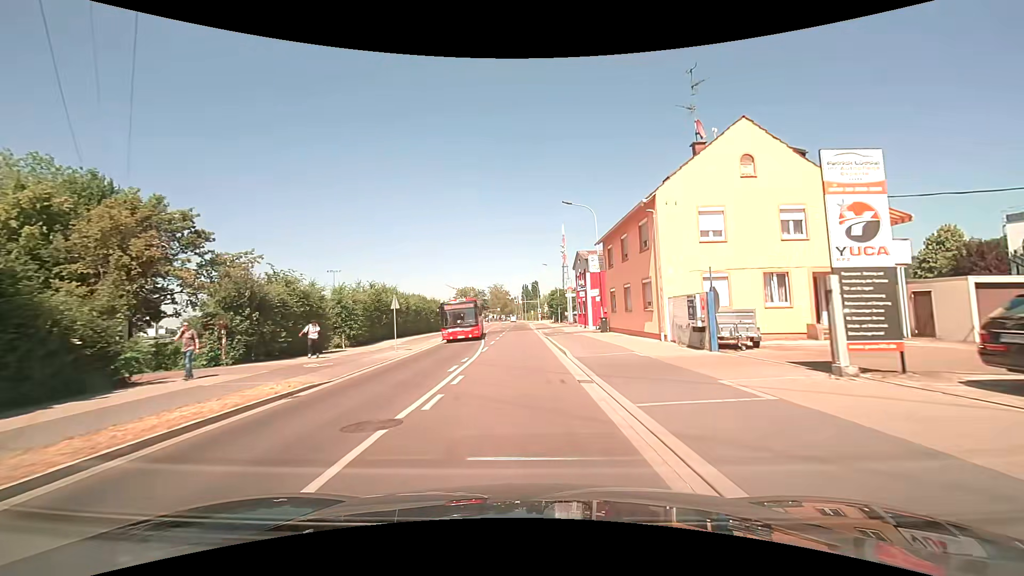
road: unclassified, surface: asphalt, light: Day
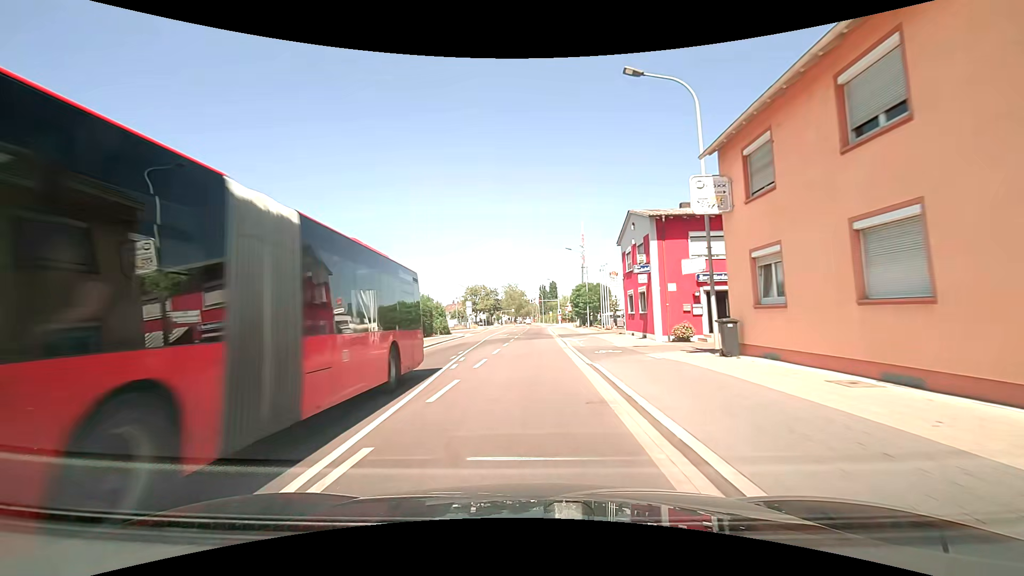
(-0.1, +19.1) m; -2°
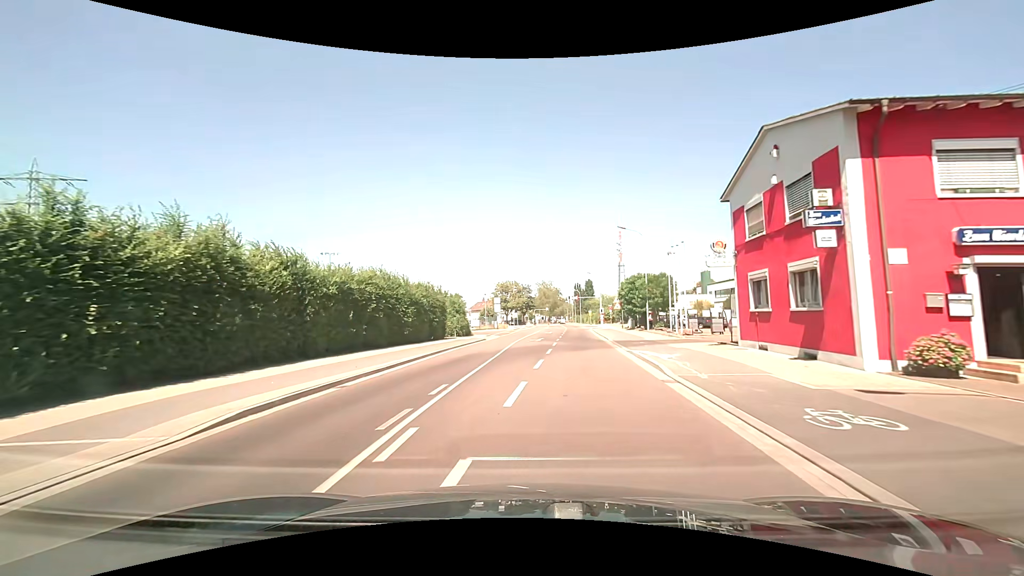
(-0.4, +12.7) m; -4°
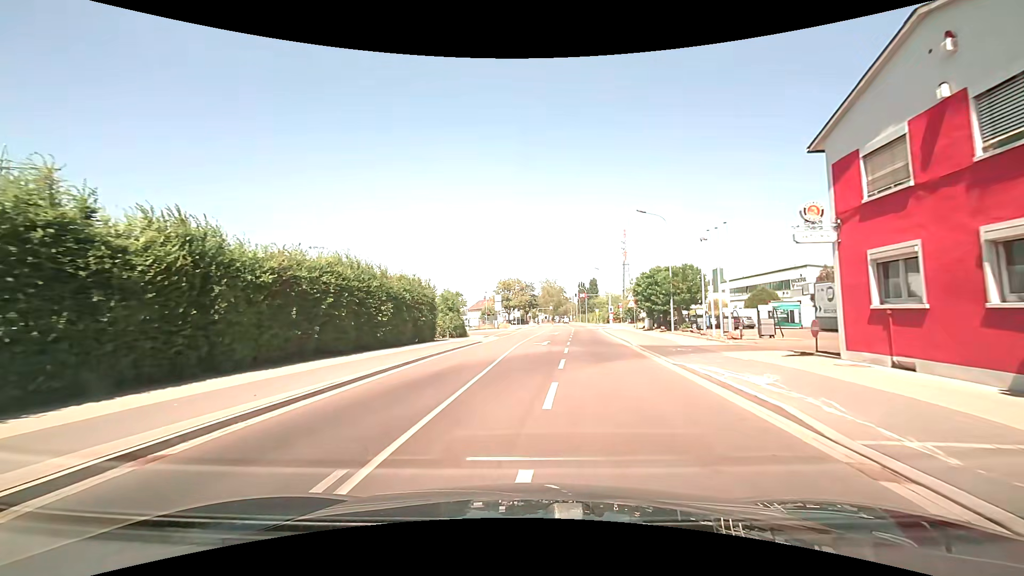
(0.0, +6.3) m; 0°
(0, +10) (+1, +20) (+1, +30) (+2, +40) (+3, +50) (+4, +60) (+4, +70) (+5, +80) (+6, +90) (+6, +100) m
